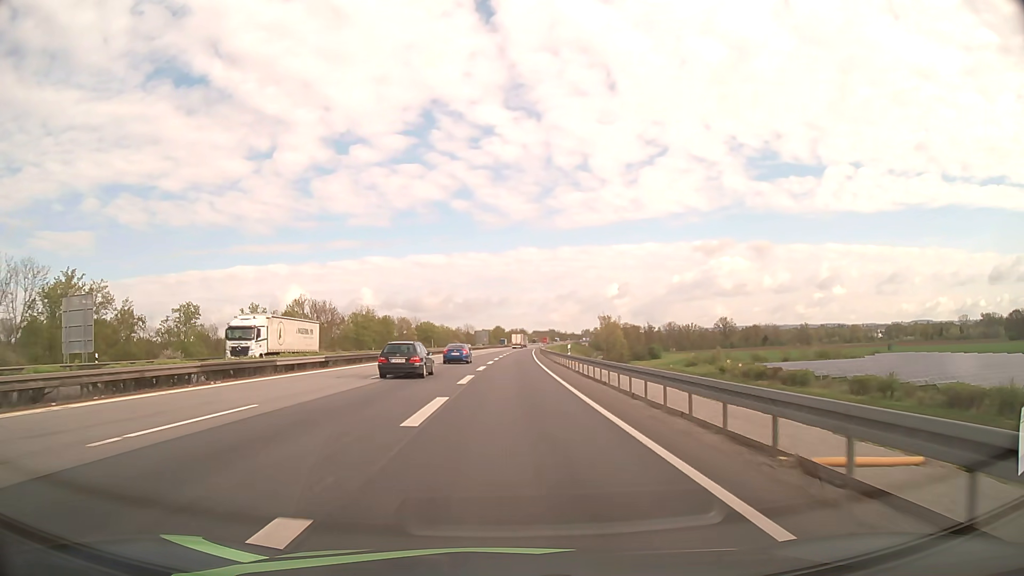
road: motorway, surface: asphalt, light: Day
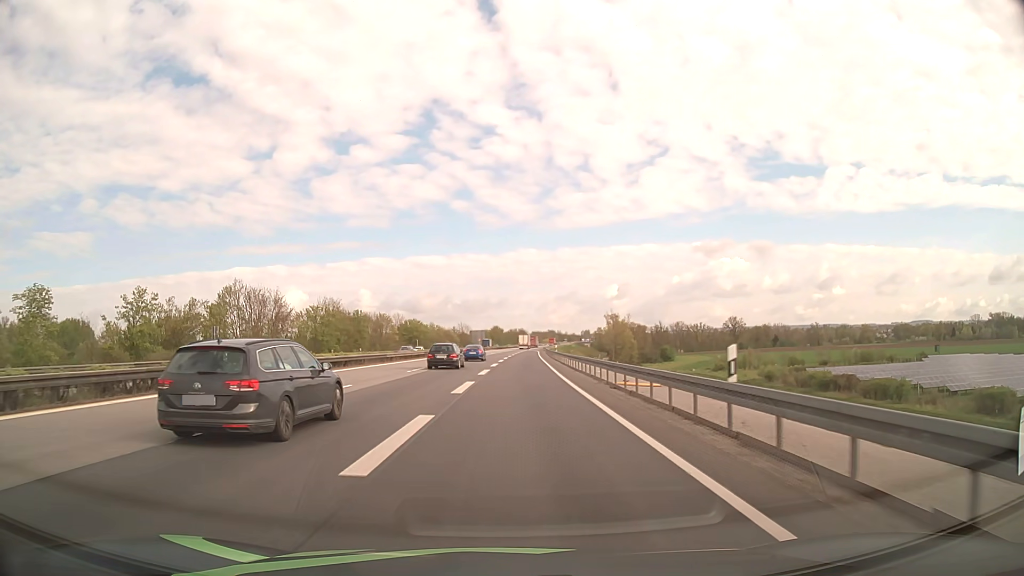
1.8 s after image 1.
(+0.1, +28.3) m; 0°
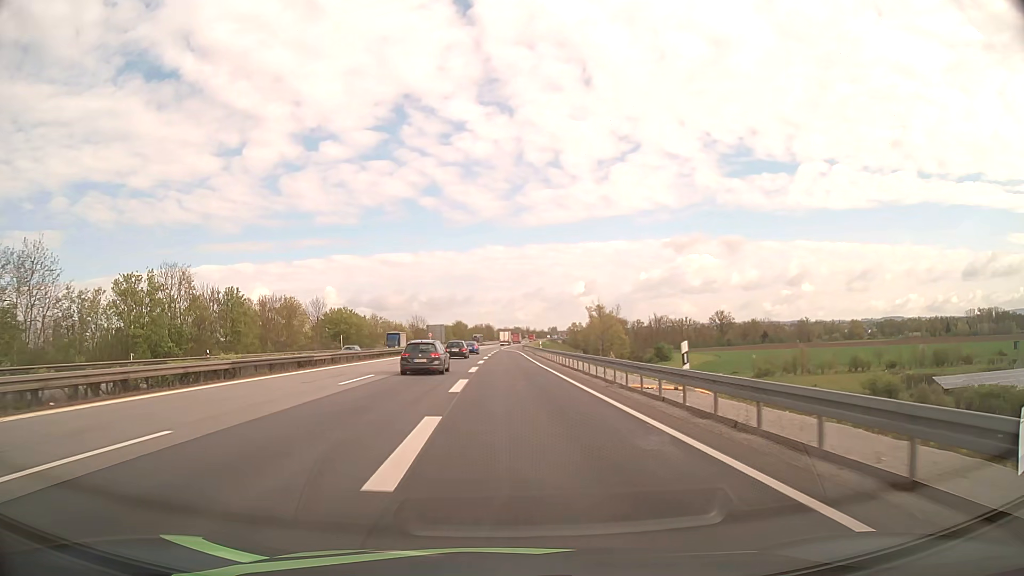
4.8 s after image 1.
(+0.2, +49.0) m; +3°
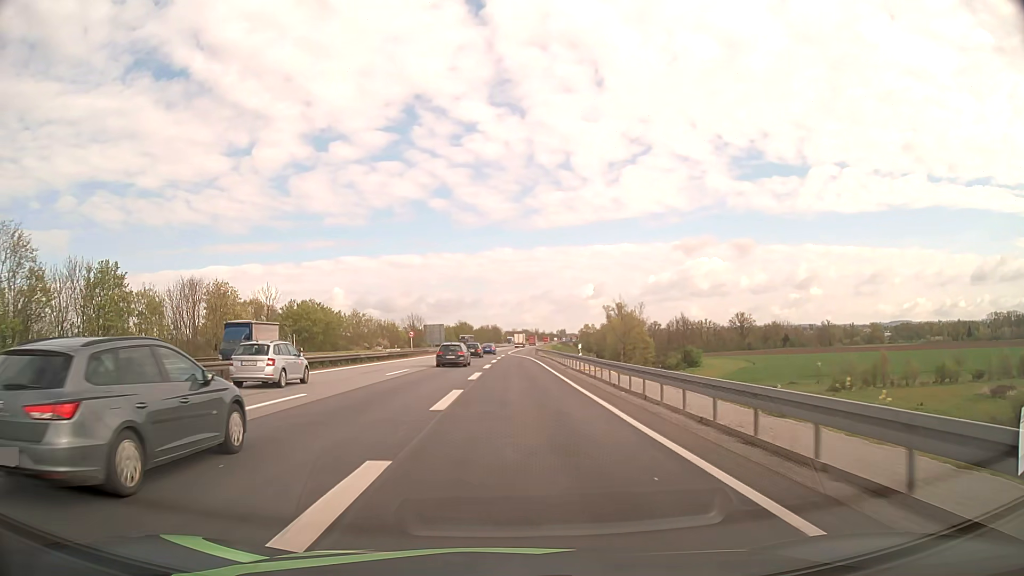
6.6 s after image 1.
(-0.1, +28.4) m; -1°
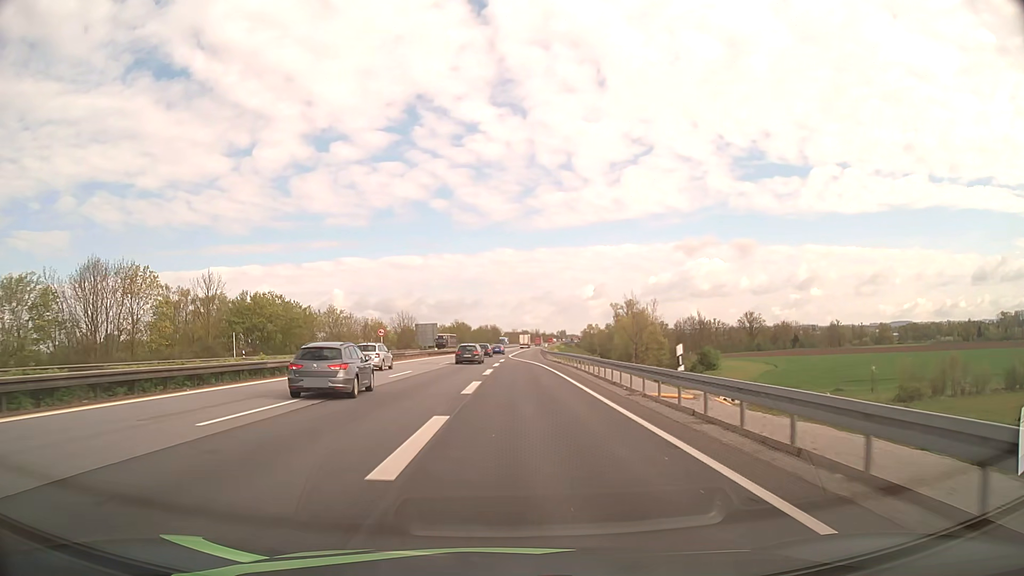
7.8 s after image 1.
(-0.1, +19.1) m; 0°
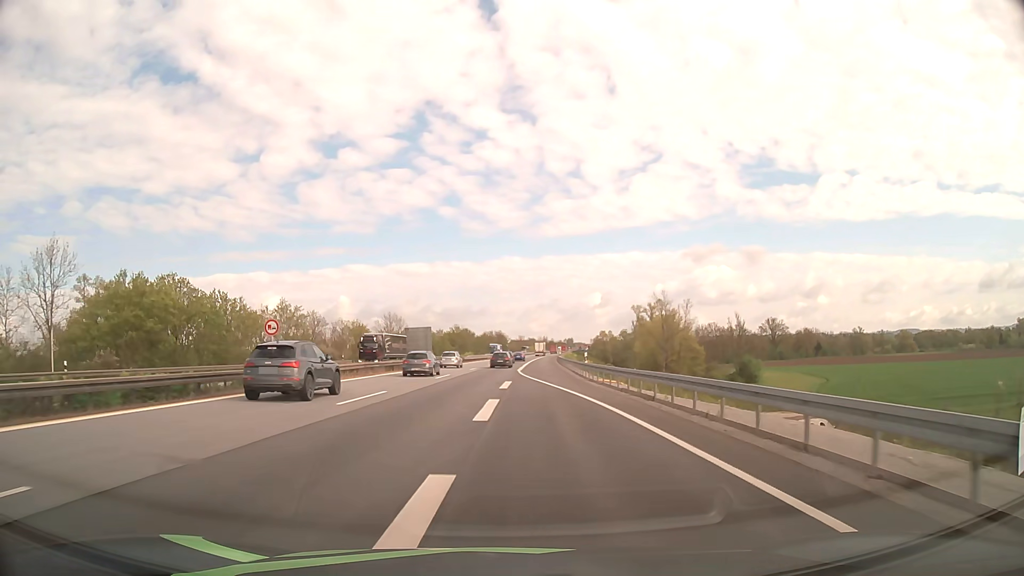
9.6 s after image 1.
(-0.1, +29.7) m; -1°
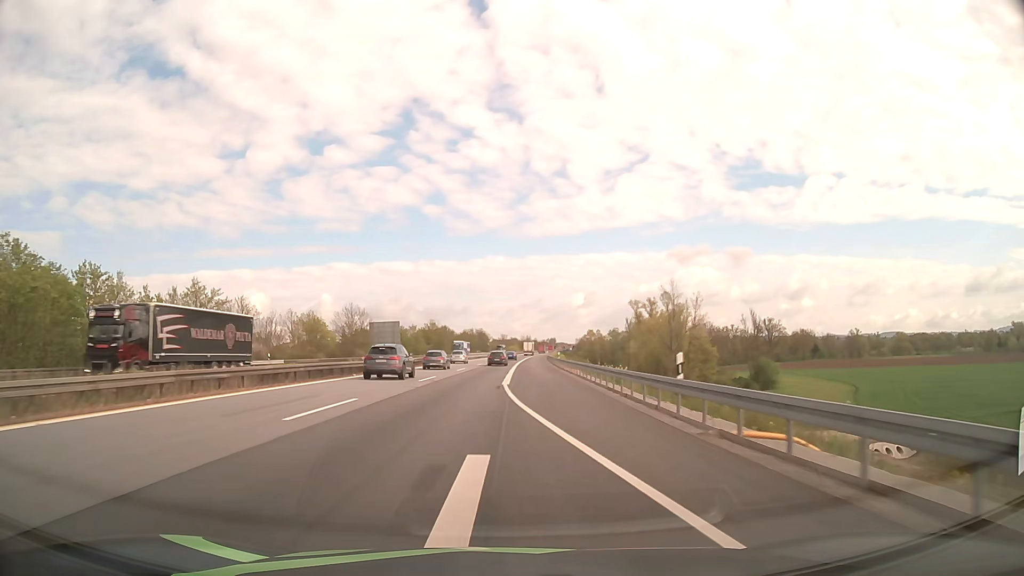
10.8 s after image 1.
(+0.2, +23.1) m; +2°
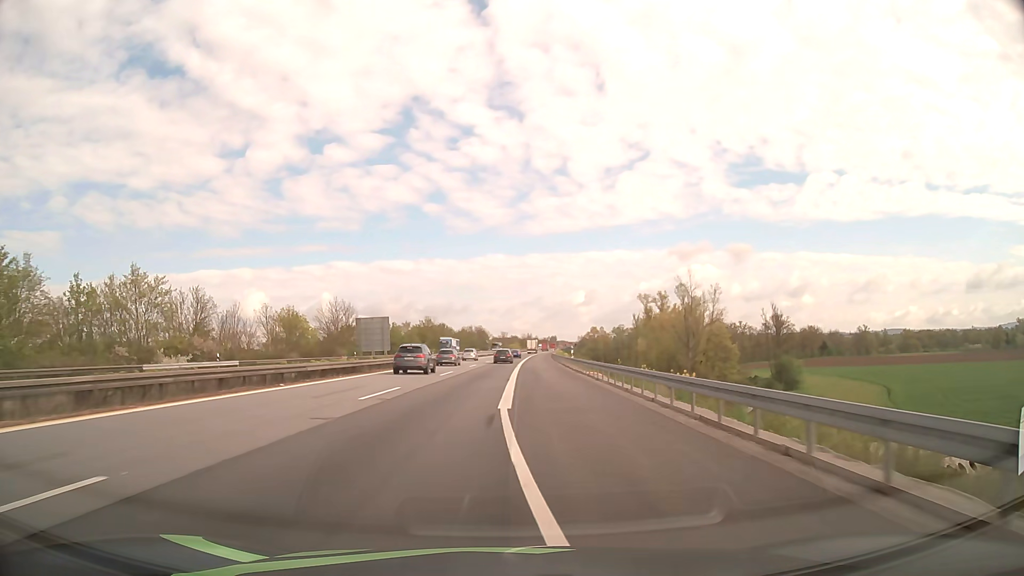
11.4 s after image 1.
(0.0, +12.7) m; 0°
(0, +10) (0, +20) (0, +30) (0, +40) (0, +50) (0, +60) (0, +70) (0, +80) (+1, +90) (+1, +100) m
